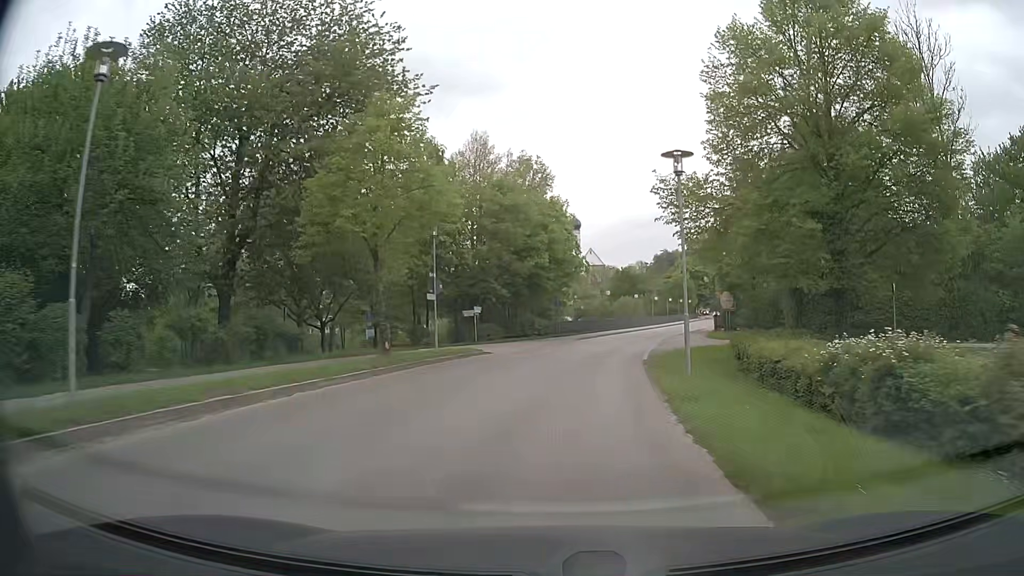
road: tertiary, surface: asphalt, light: Day
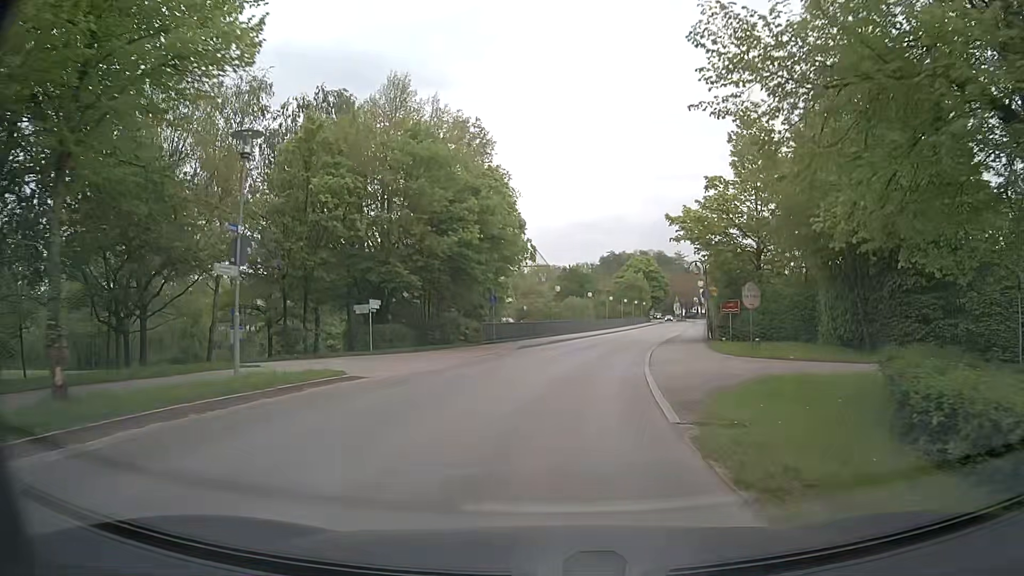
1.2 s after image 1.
(+0.5, +13.3) m; +4°
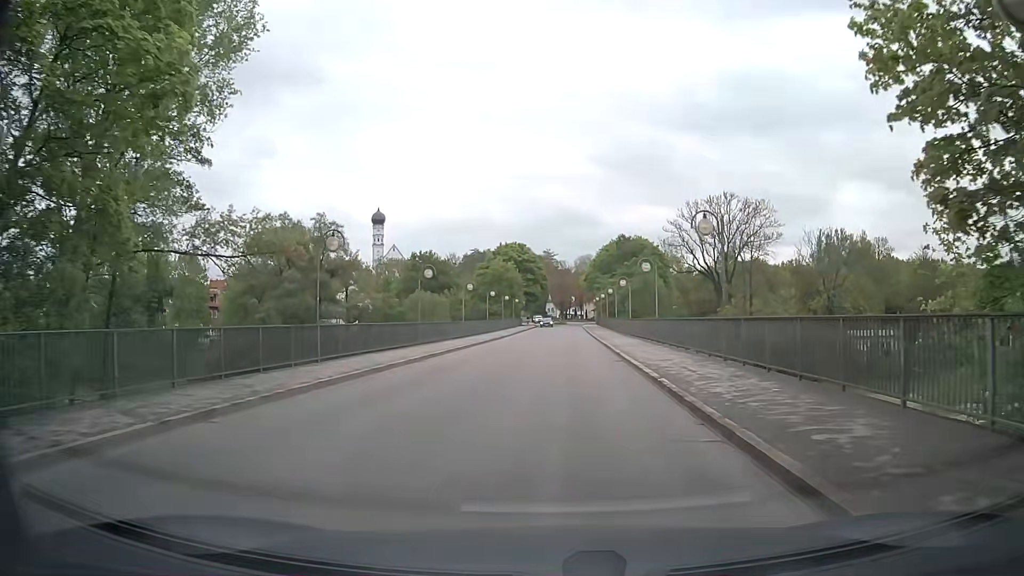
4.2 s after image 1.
(+3.1, +32.4) m; +11°
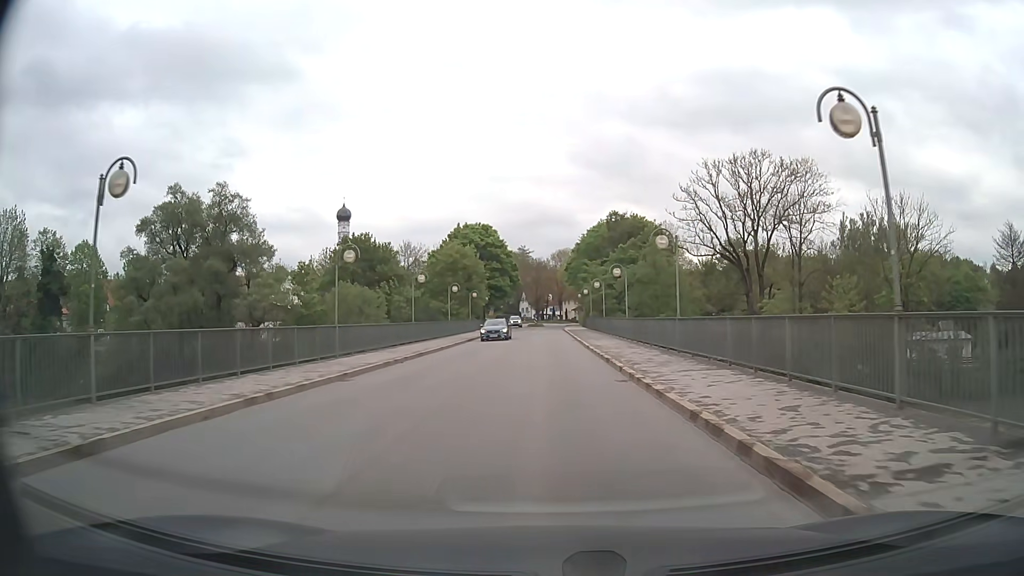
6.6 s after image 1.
(+0.8, +26.0) m; +2°
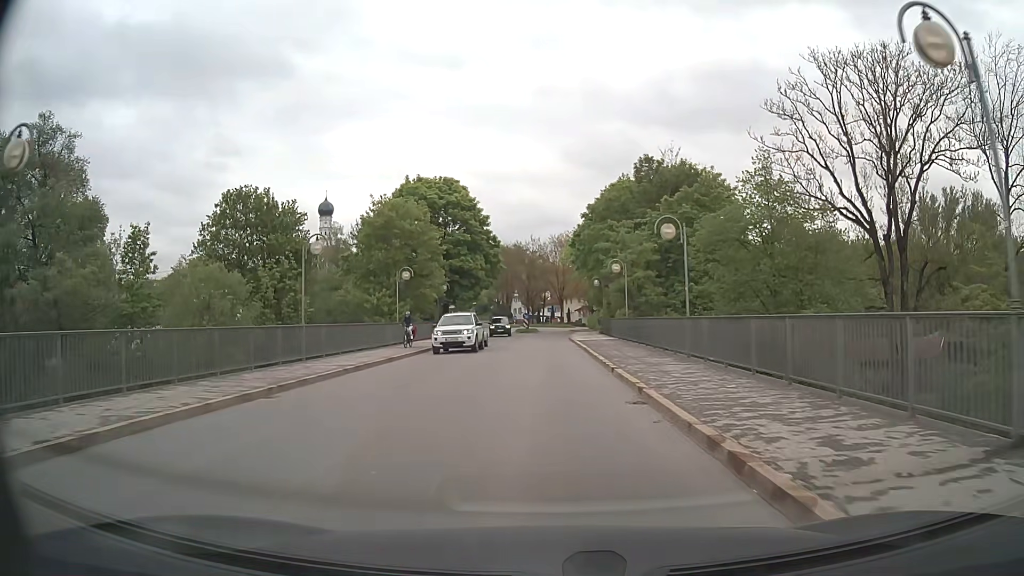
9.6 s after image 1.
(+0.1, +32.8) m; 0°
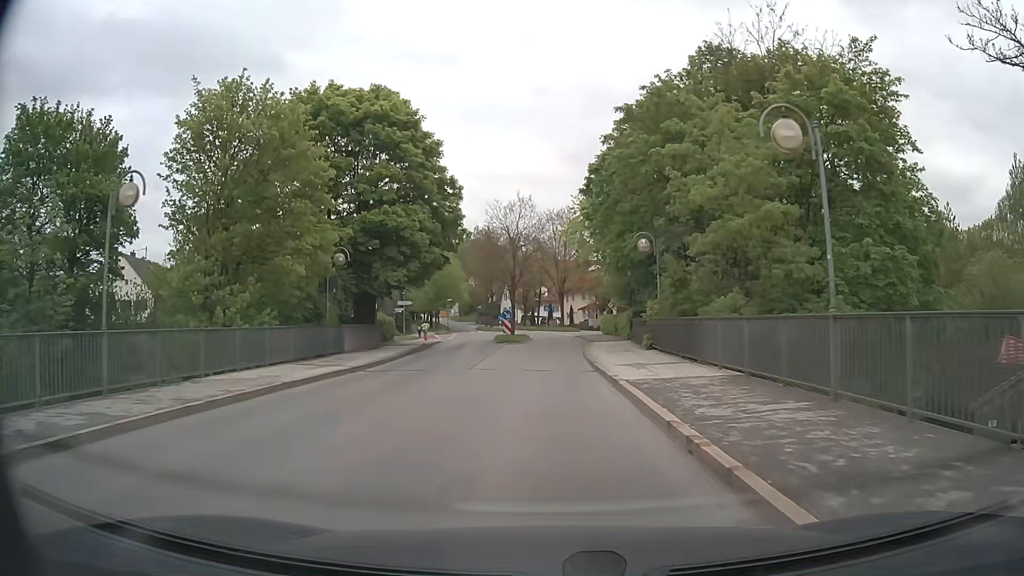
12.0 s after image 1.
(+0.2, +26.1) m; 0°
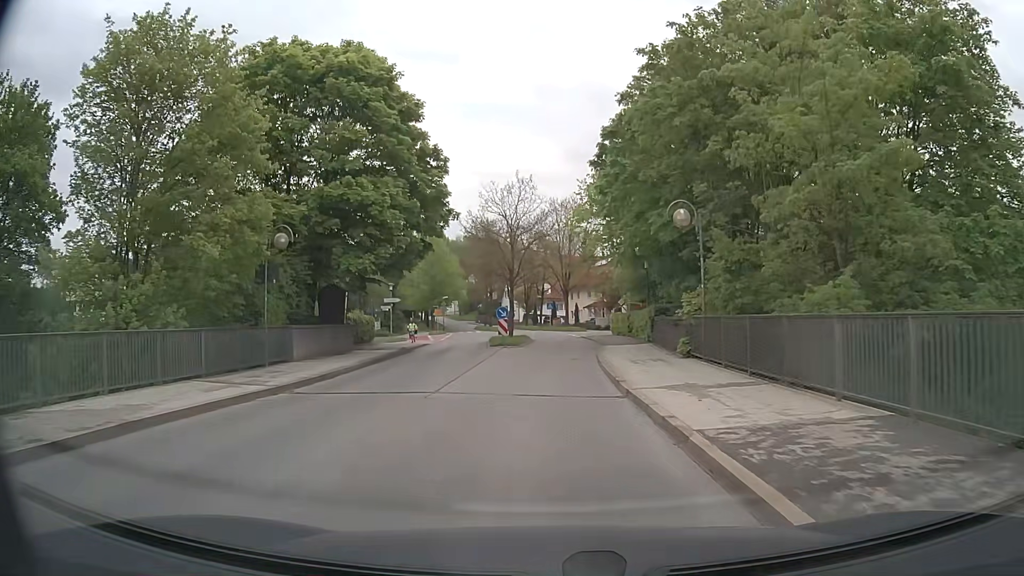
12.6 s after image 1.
(0.0, +6.4) m; 0°
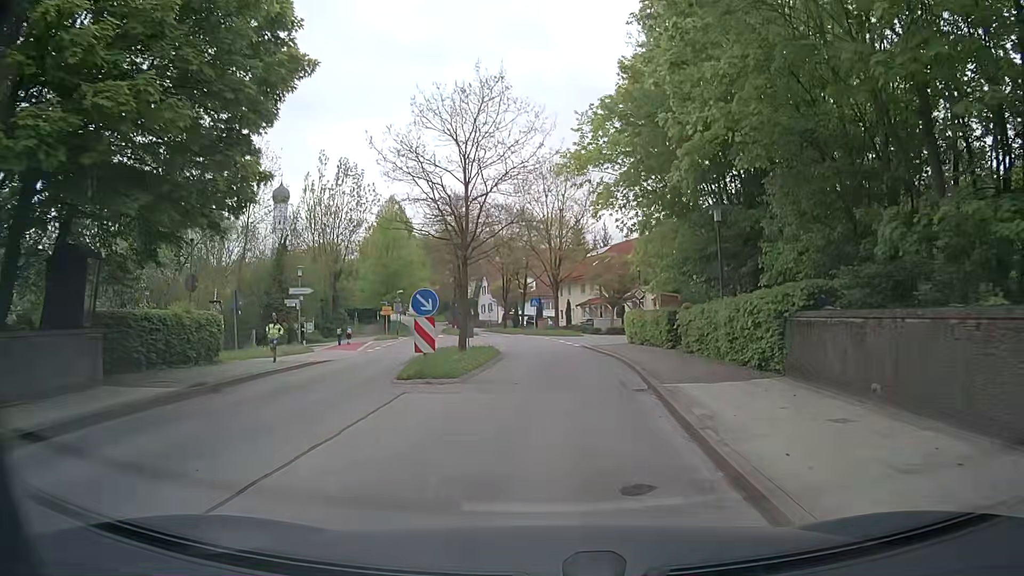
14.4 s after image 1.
(+0.1, +18.5) m; +1°
(0, +10) (+1, +20) (+1, +30) (0, +40) (-1, +50) (-3, +60) (-6, +69) (-8, +79) (-11, +89) (-14, +98) m
